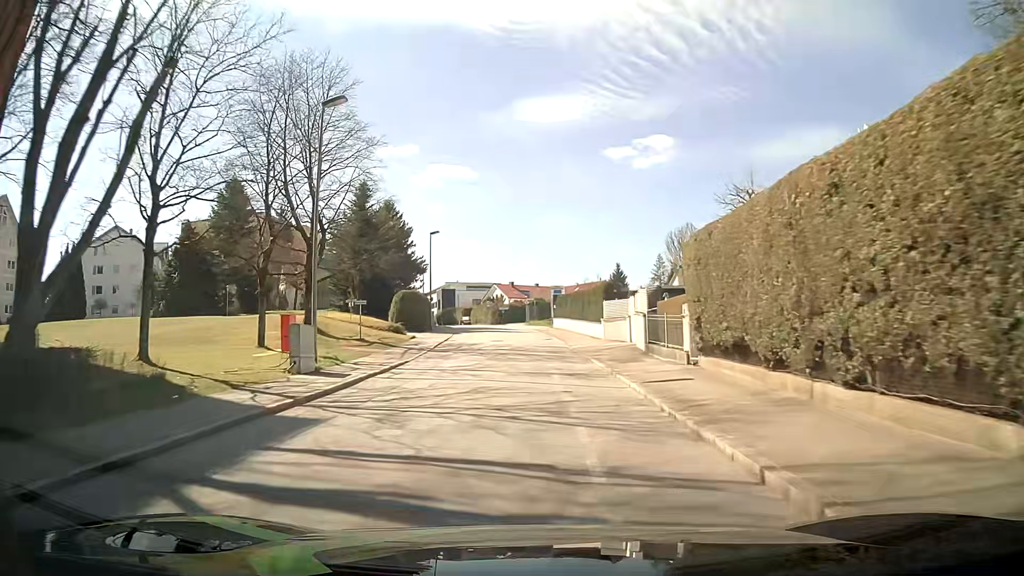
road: residential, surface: asphalt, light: Day
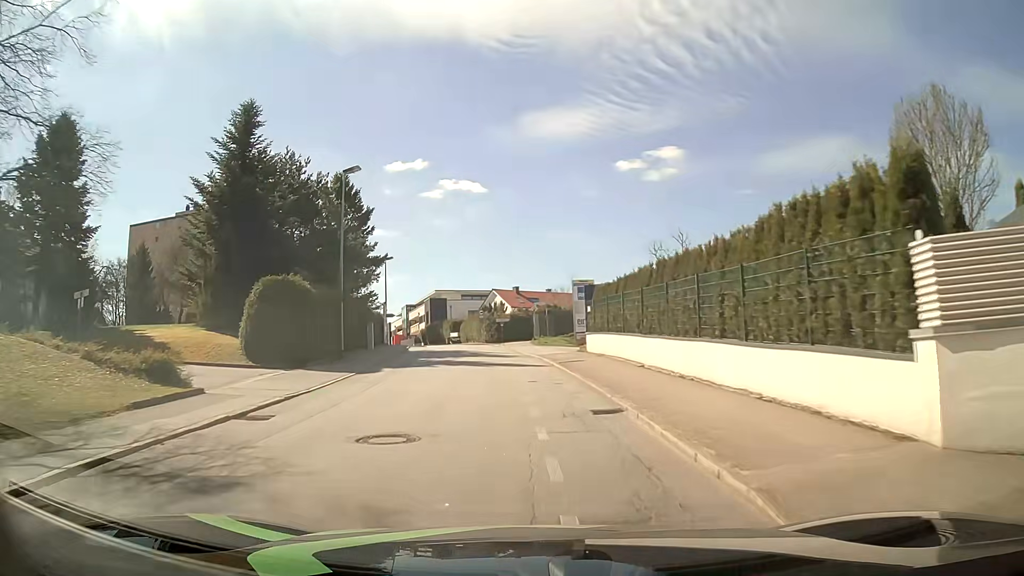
(-0.2, +27.9) m; -1°
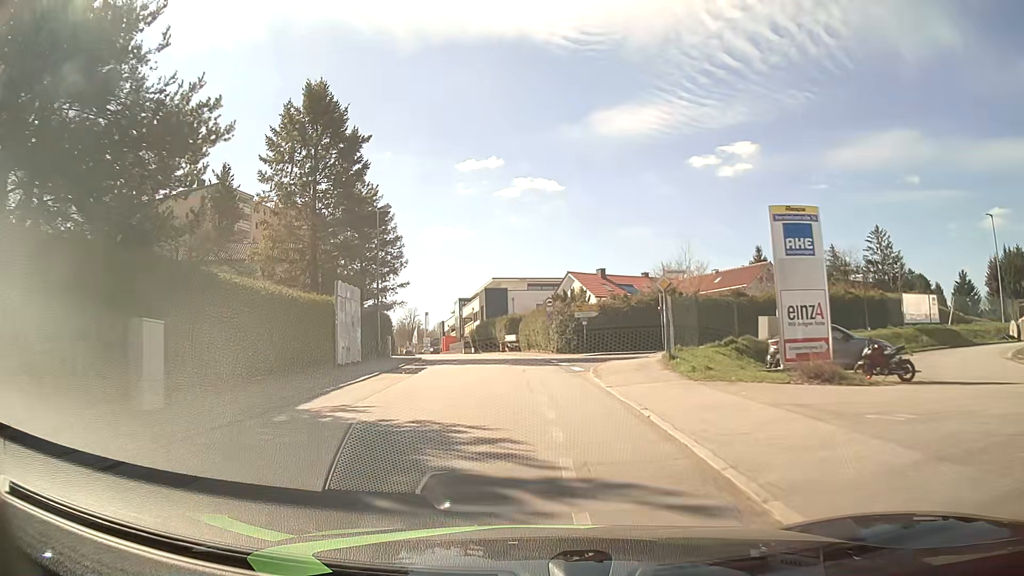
(-1.6, +27.8) m; -6°
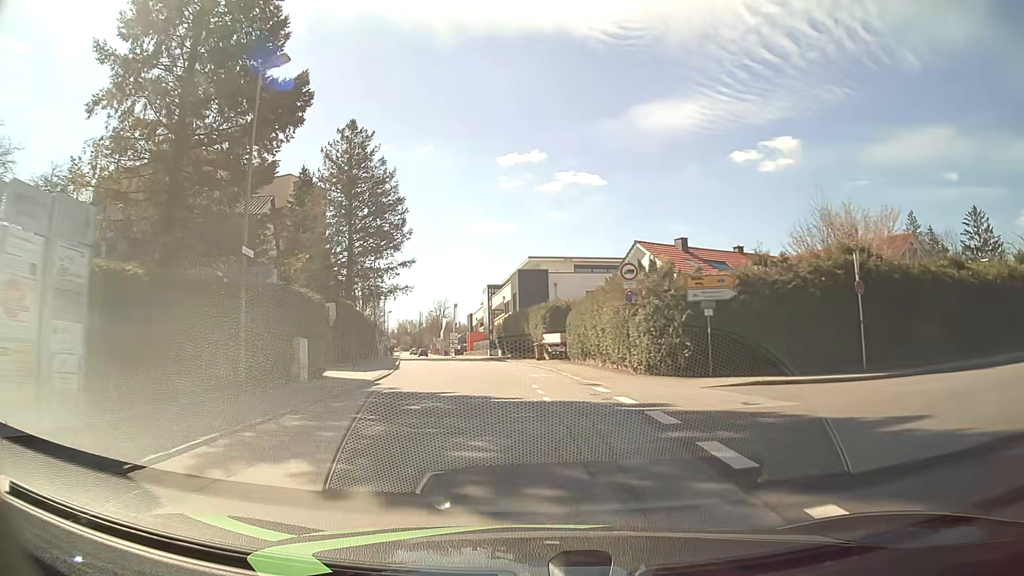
(-0.7, +20.9) m; -4°
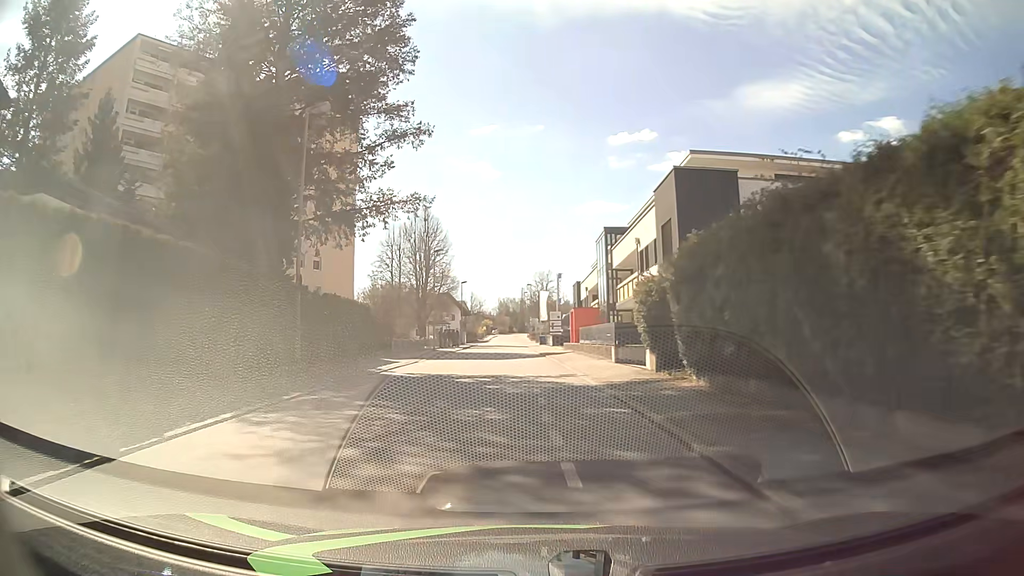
(-2.6, +35.4) m; -10°
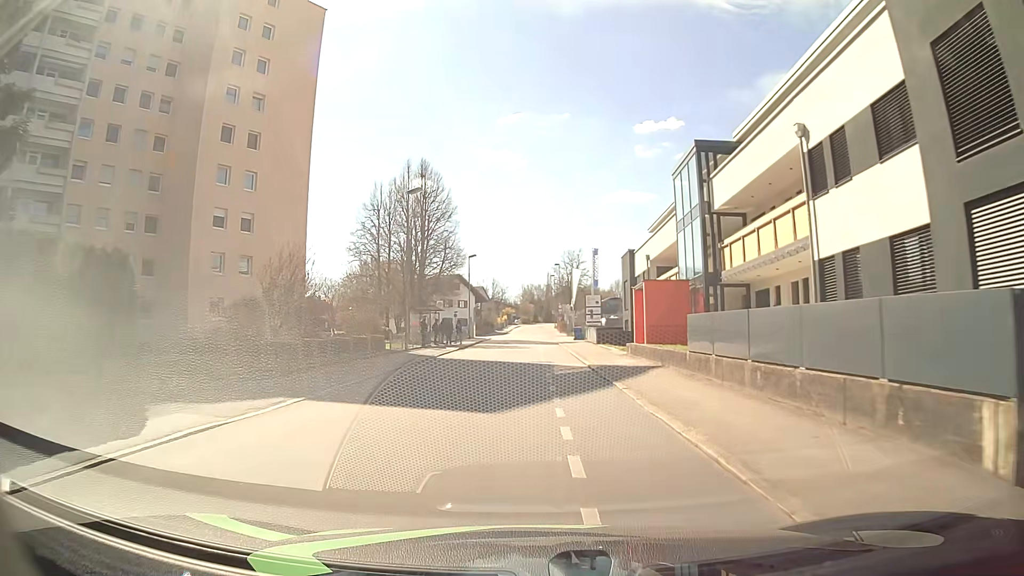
(-0.5, +21.6) m; -2°
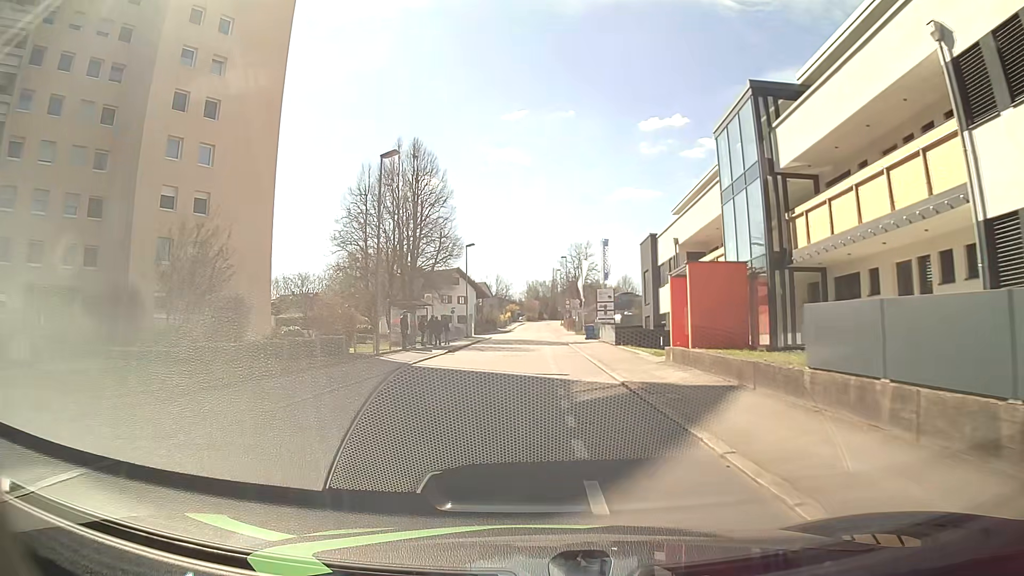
(0.0, +7.2) m; 0°
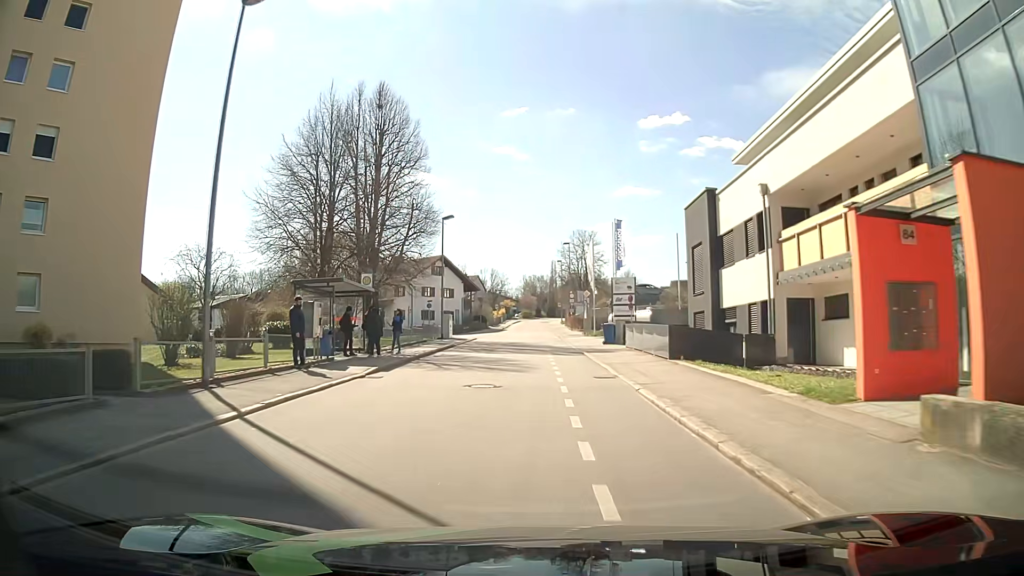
(0.0, +14.1) m; 0°
(0, +10) (0, +20) (0, +30) (+1, +40) (0, +50) (-3, +59) (-10, +66) (-18, +73) (-25, +80) (-32, +87) m
